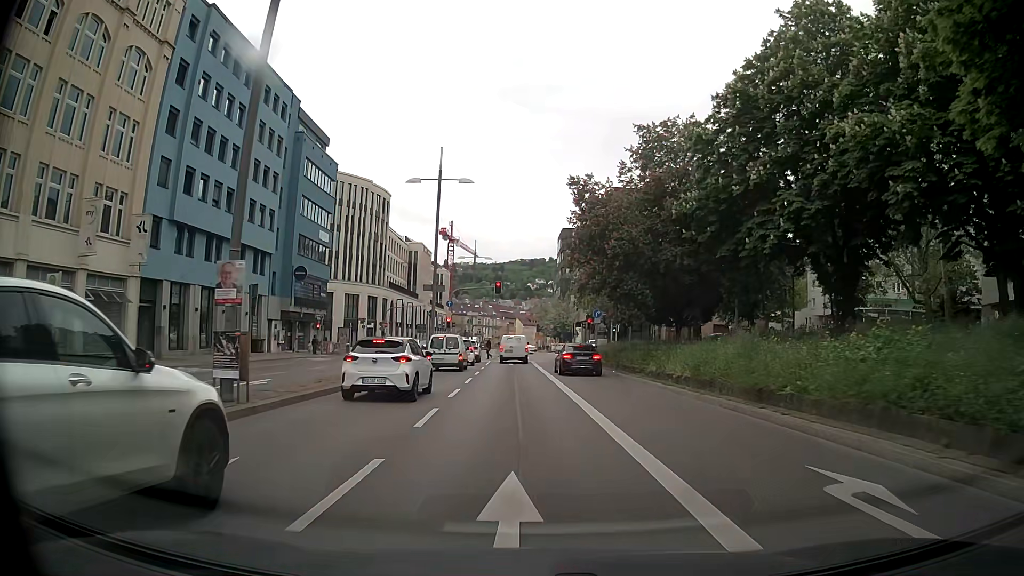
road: primary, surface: asphalt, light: Day
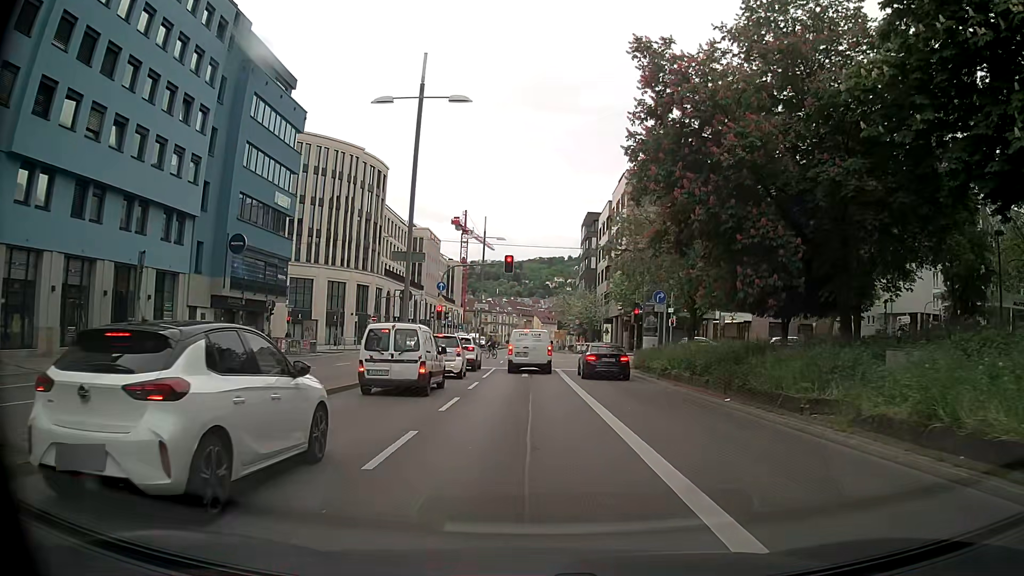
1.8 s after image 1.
(-0.4, +15.6) m; -2°
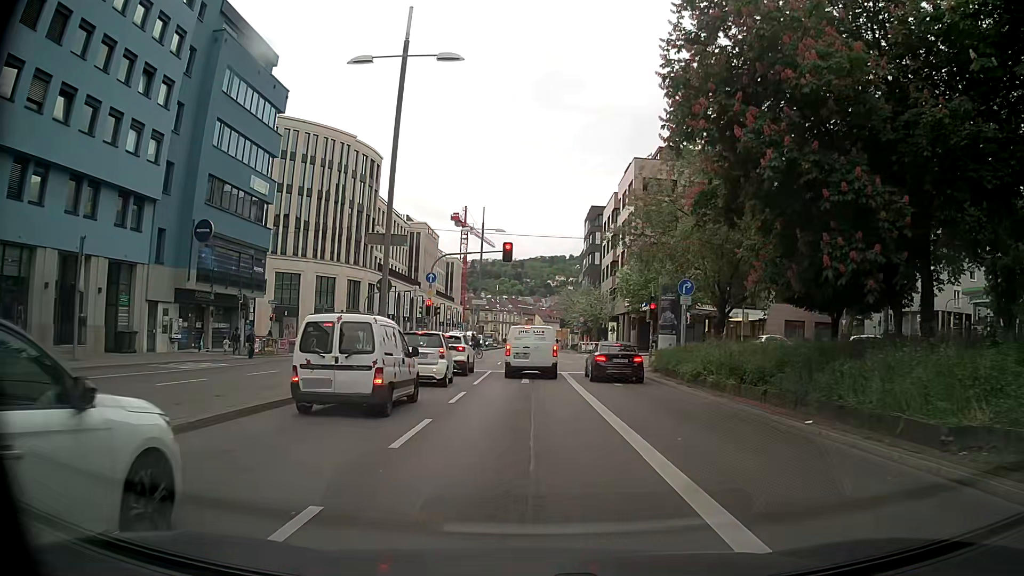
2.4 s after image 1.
(0.0, +4.6) m; 0°
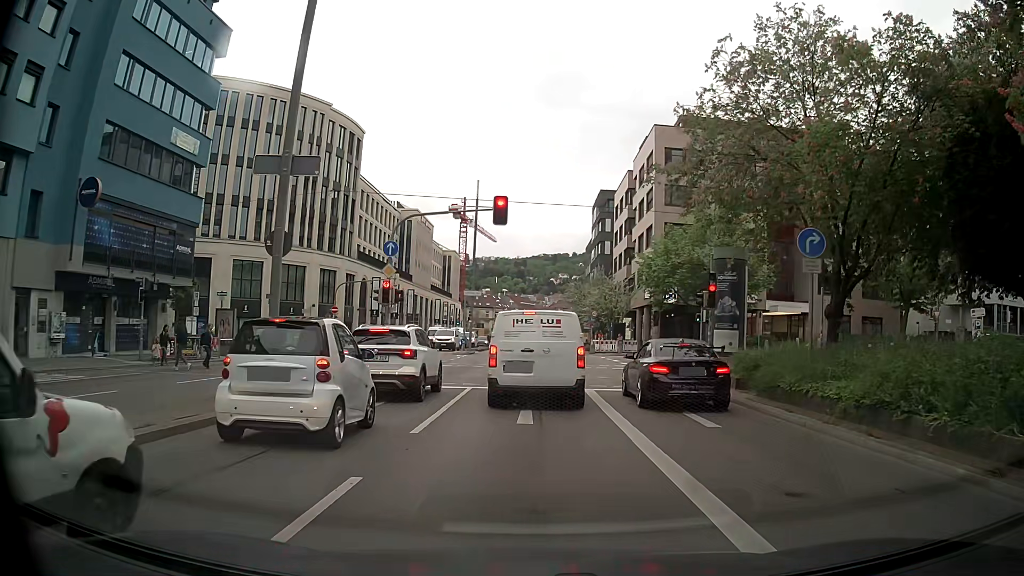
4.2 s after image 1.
(-0.1, +10.6) m; 0°
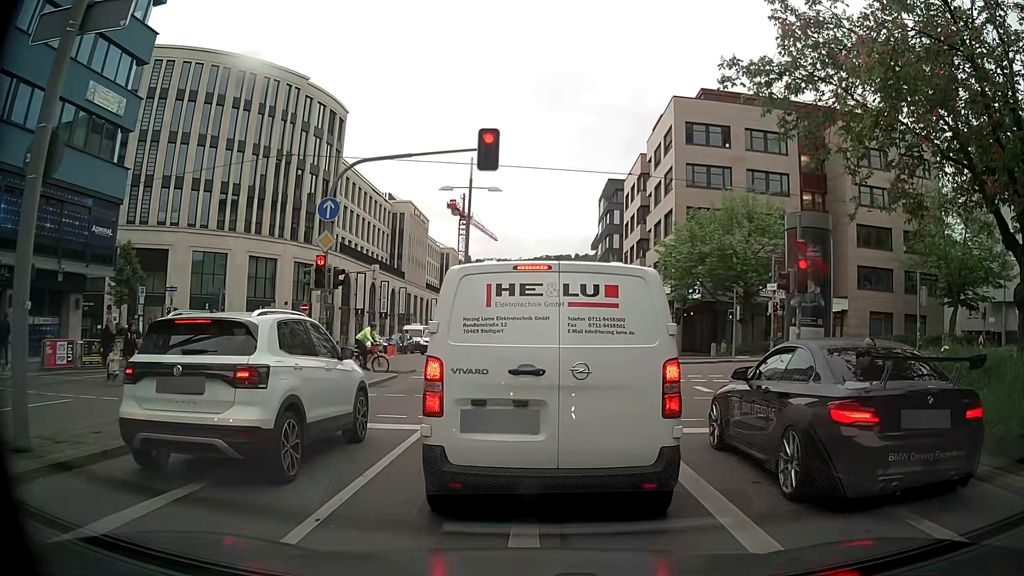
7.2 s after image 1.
(-0.2, +7.5) m; -3°
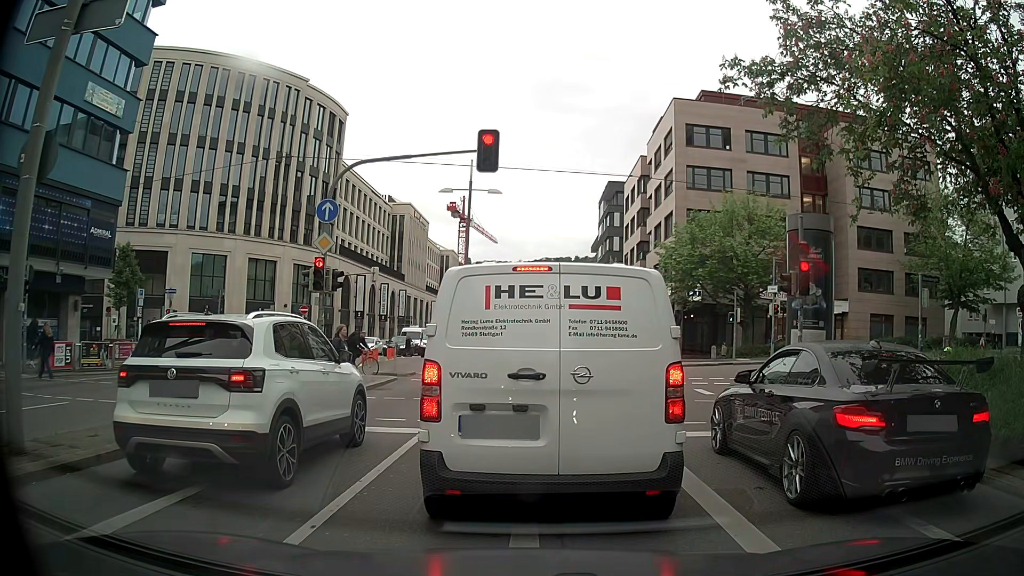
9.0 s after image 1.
(0.0, +0.2) m; 0°
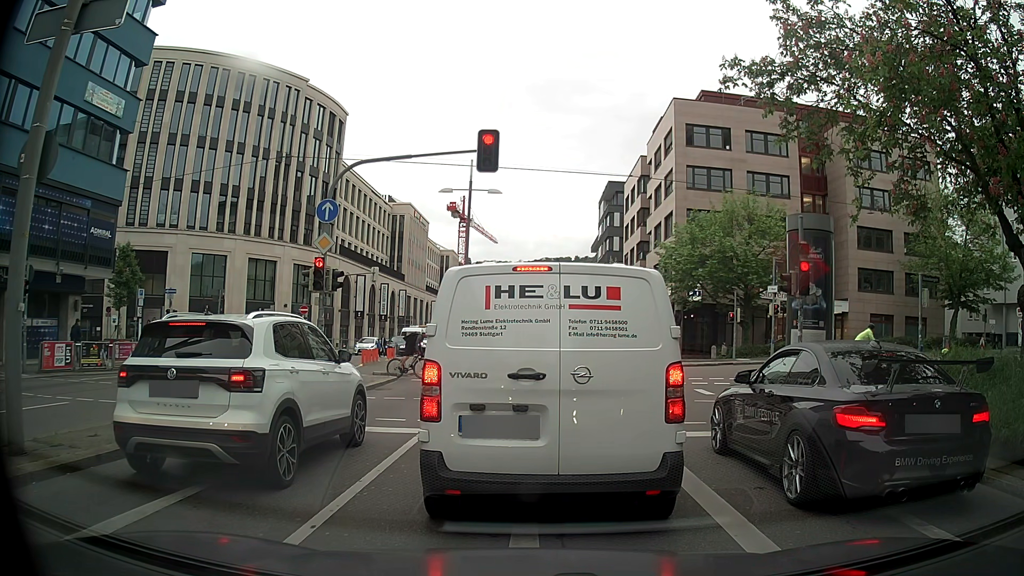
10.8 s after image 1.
(0.0, 0.0) m; 0°
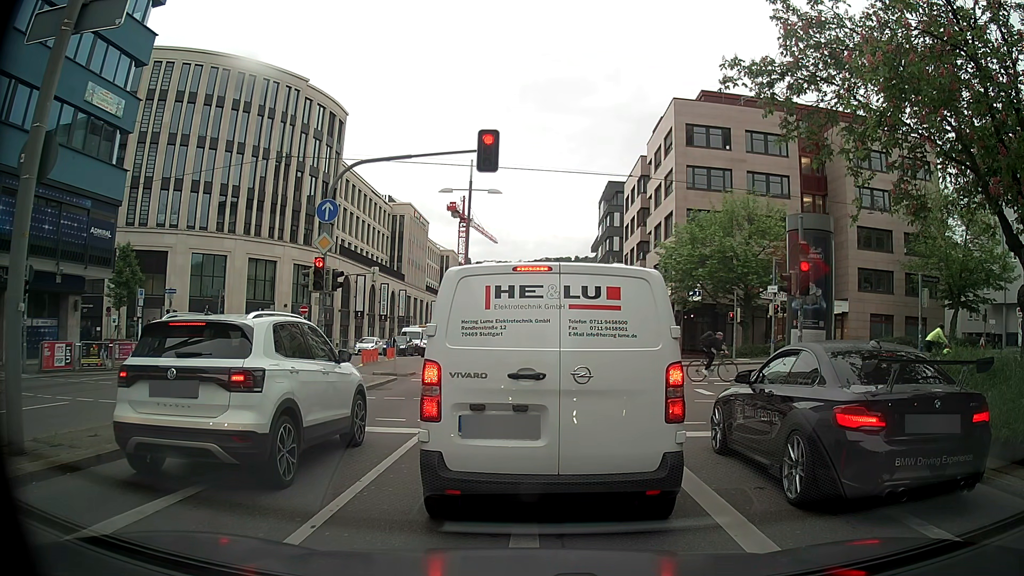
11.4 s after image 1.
(0.0, 0.0) m; 0°
